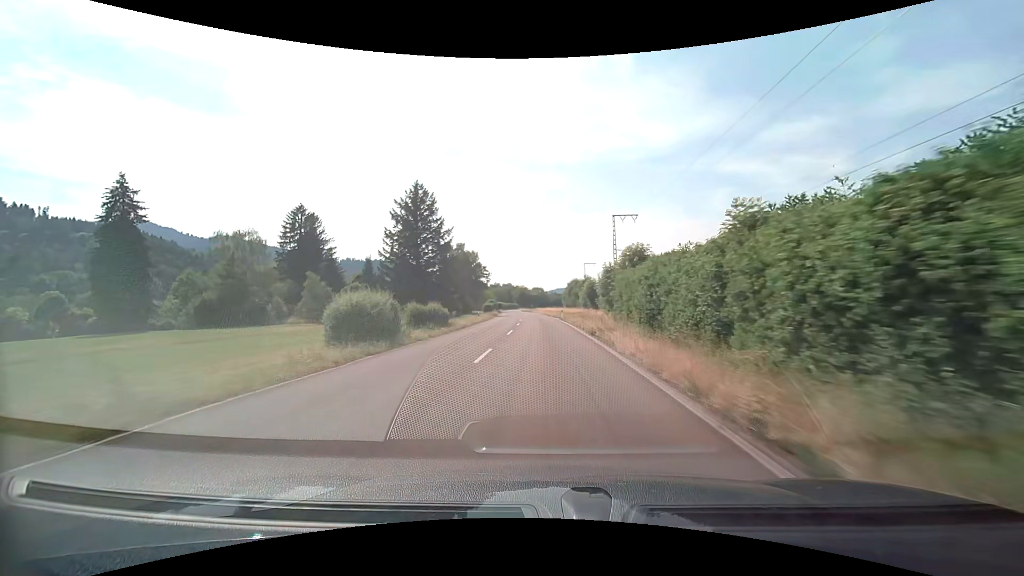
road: tertiary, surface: asphalt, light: Day
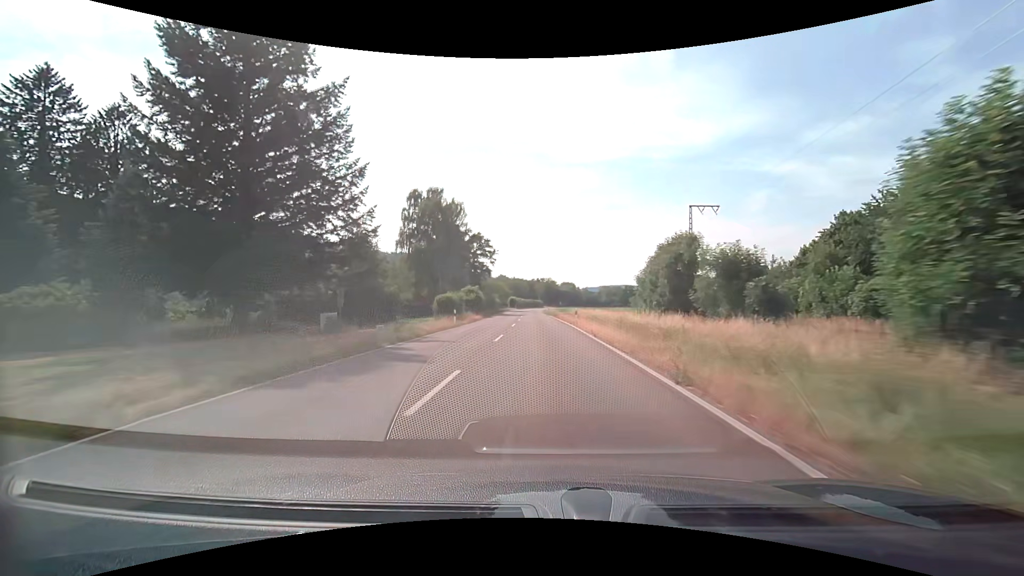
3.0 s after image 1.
(-1.5, +65.6) m; -3°
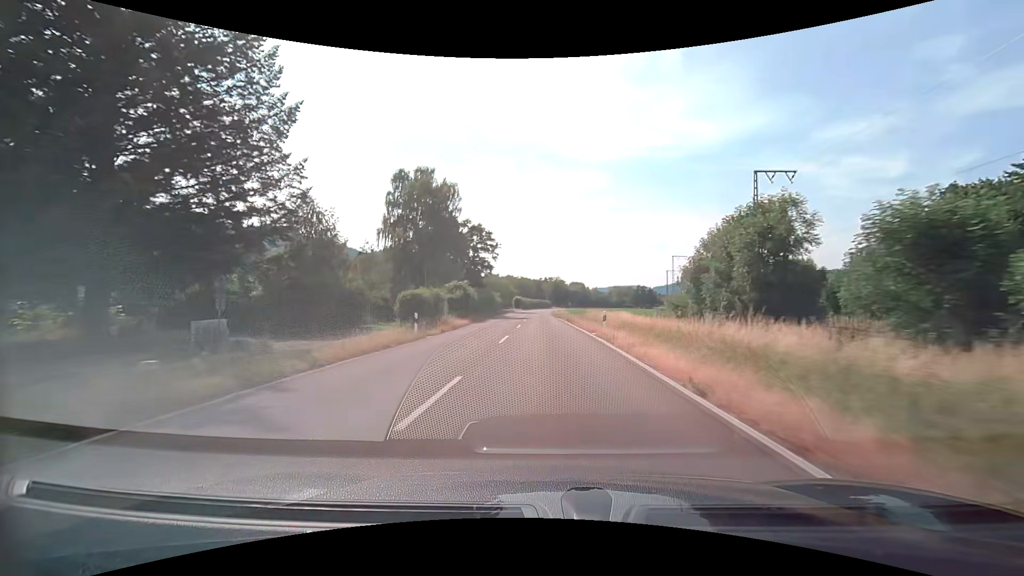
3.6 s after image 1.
(-0.1, +12.7) m; -1°
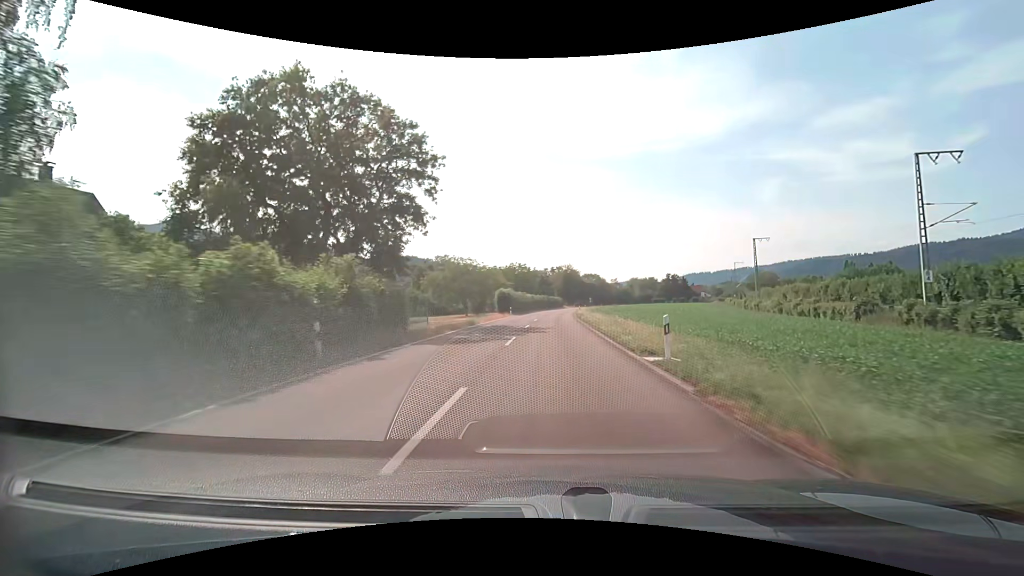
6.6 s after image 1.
(-0.9, +61.0) m; -1°
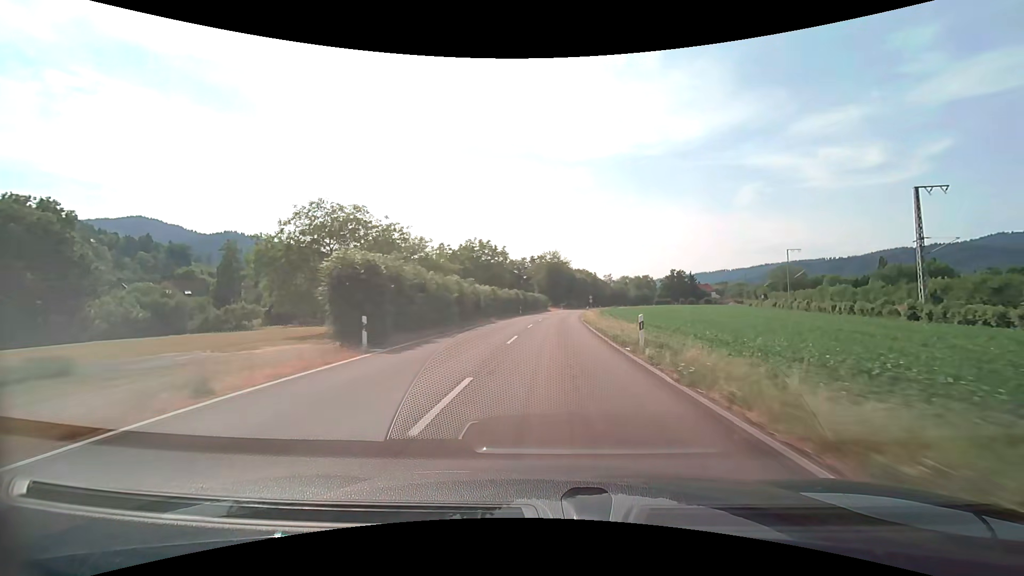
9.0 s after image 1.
(+0.5, +46.6) m; +2°
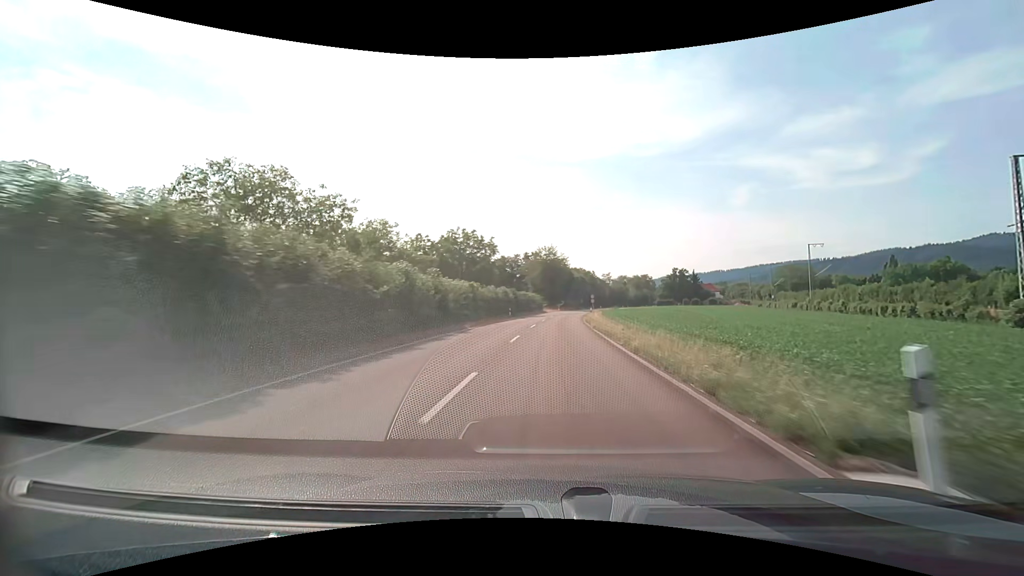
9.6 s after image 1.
(+0.1, +11.4) m; +1°
